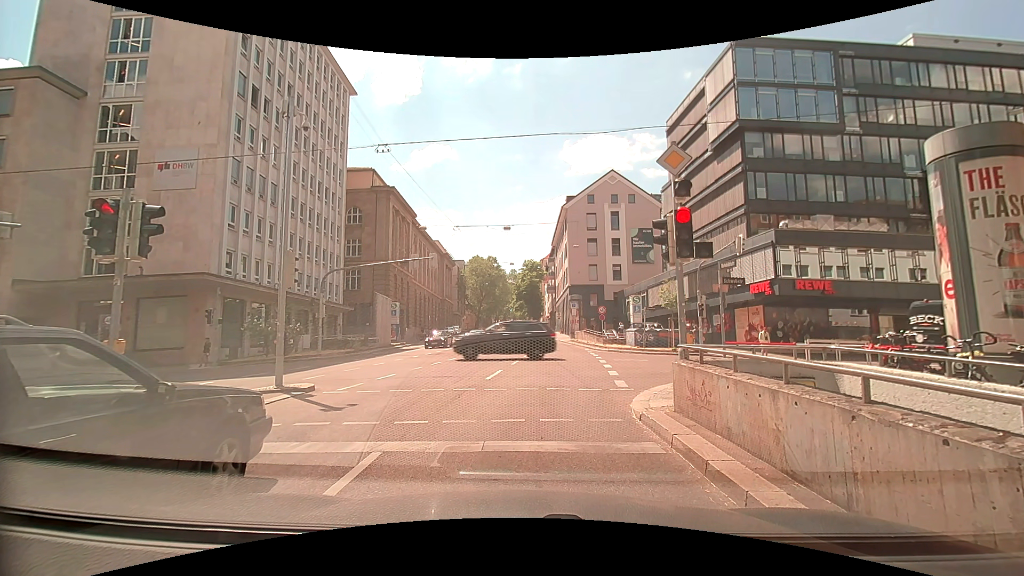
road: secondary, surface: asphalt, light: Day
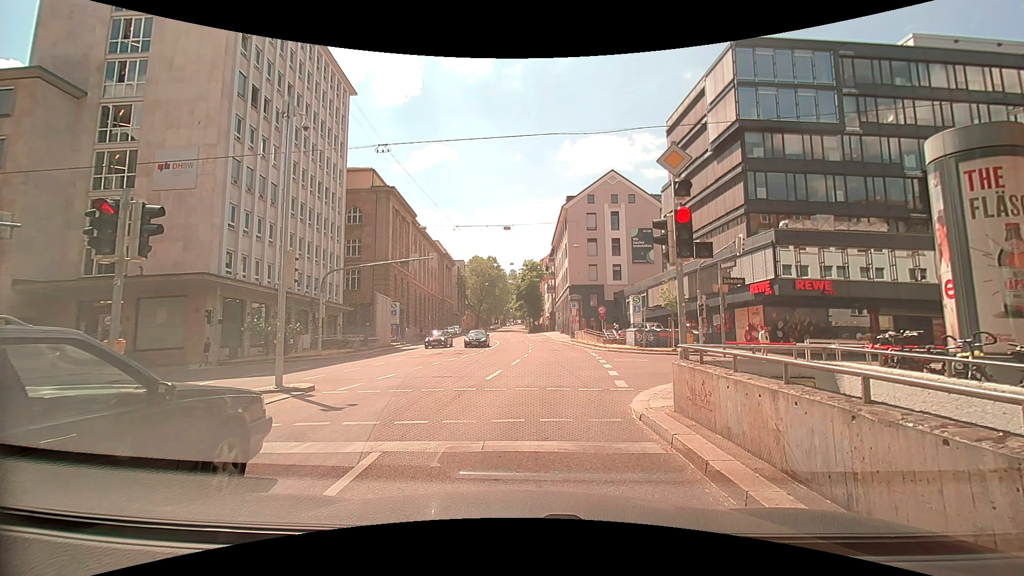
(0.0, 0.0) m; 0°
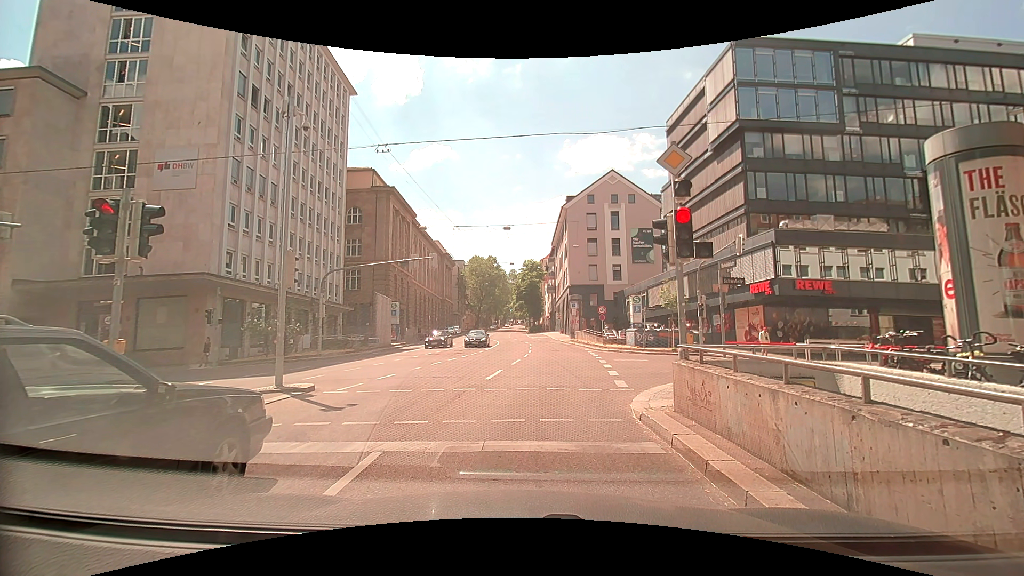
(0.0, 0.0) m; 0°
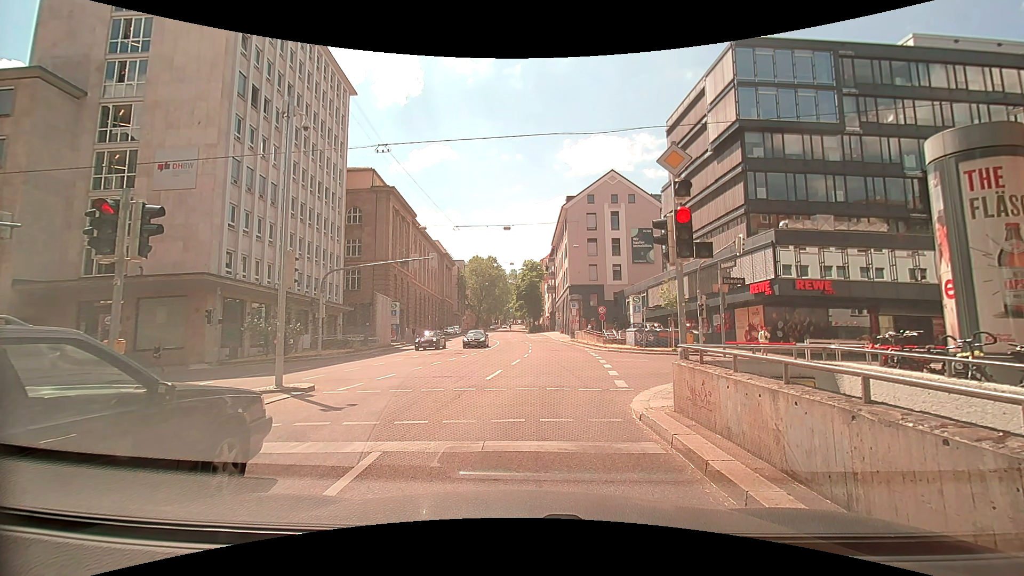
(0.0, 0.0) m; 0°
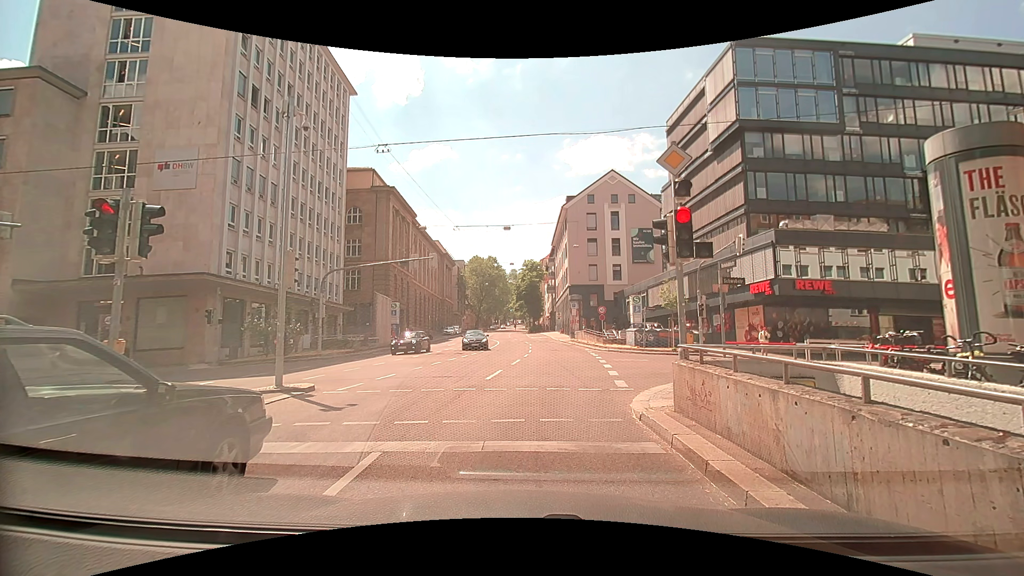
(0.0, 0.0) m; 0°
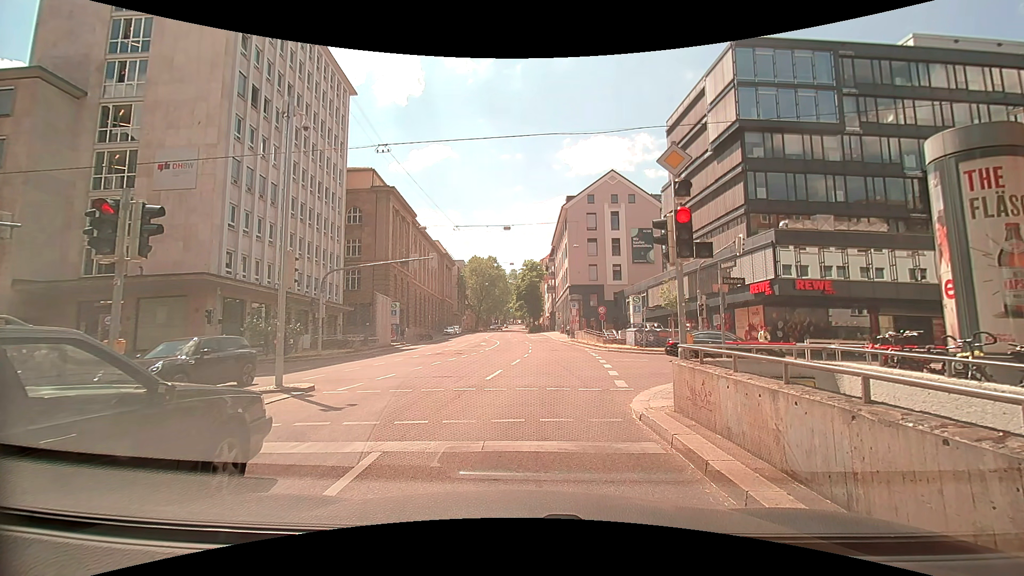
(0.0, 0.0) m; 0°
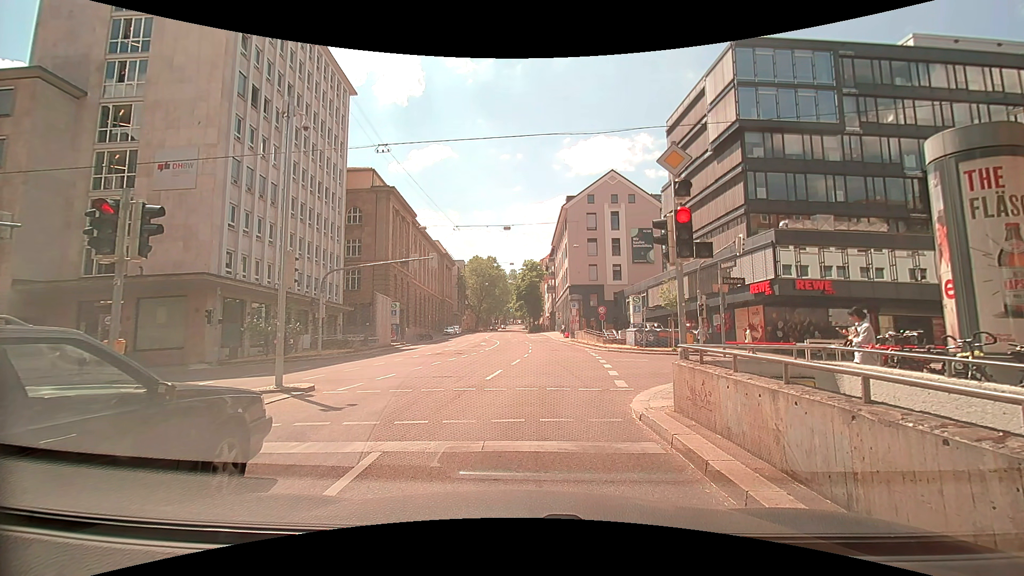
(0.0, 0.0) m; 0°
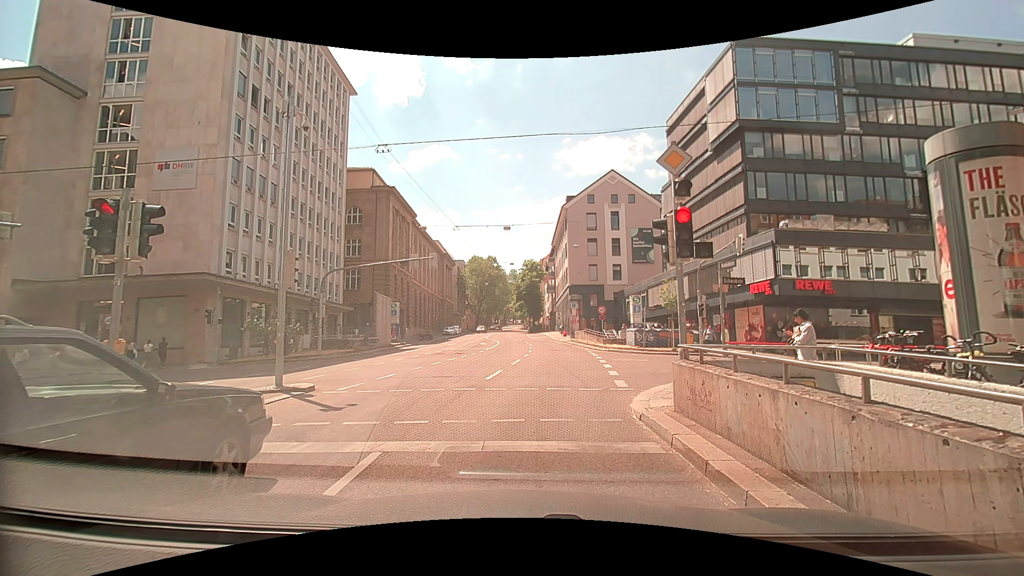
(0.0, 0.0) m; 0°
